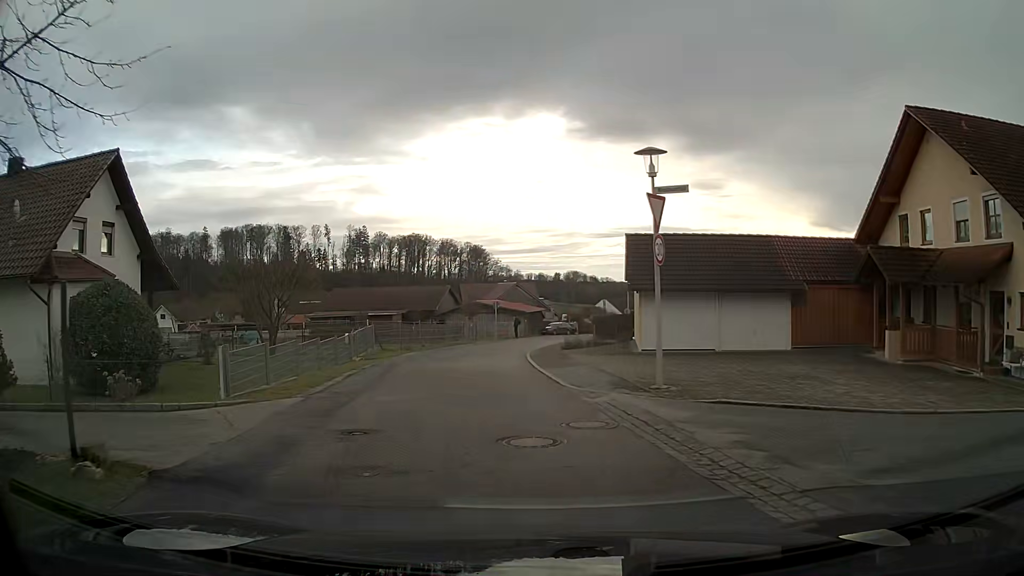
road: residential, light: Day
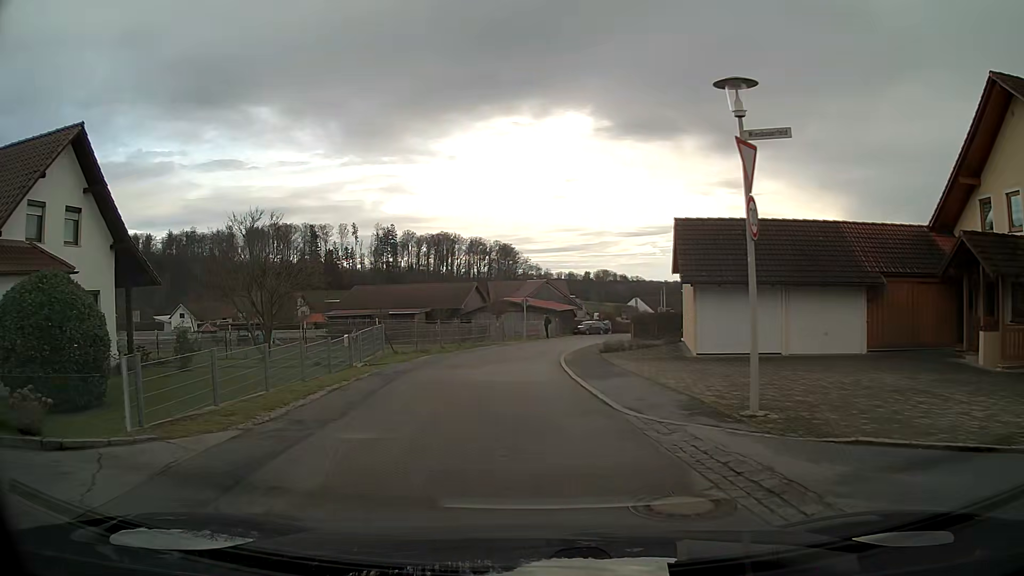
(-0.1, +4.0) m; -2°
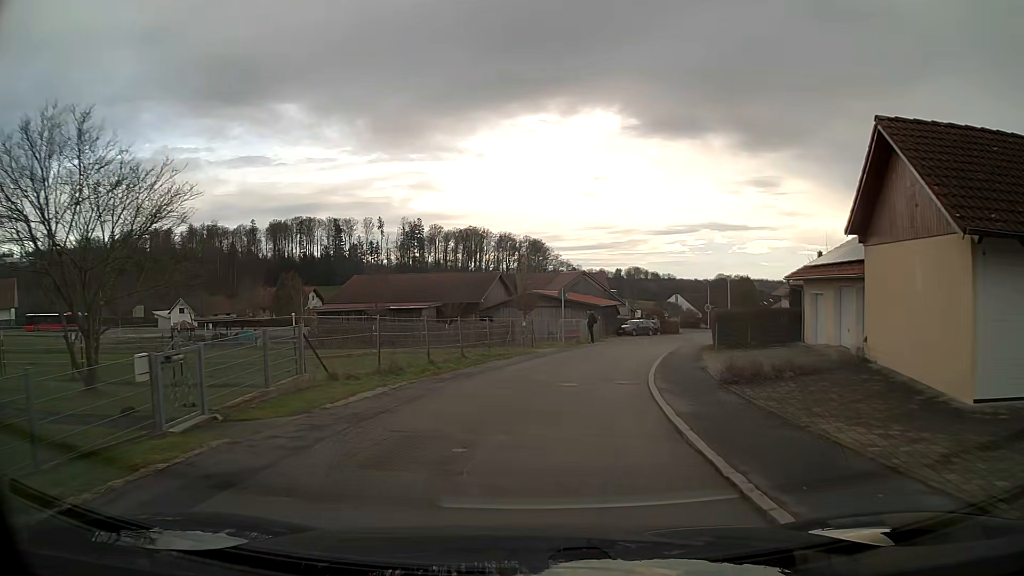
(-0.3, +12.8) m; -1°
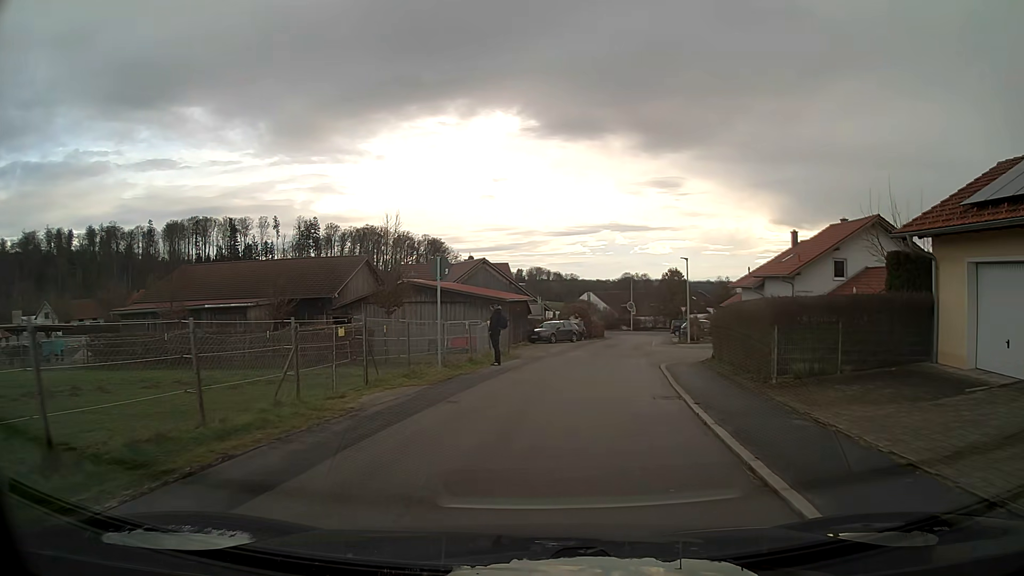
(+1.2, +16.7) m; +9°
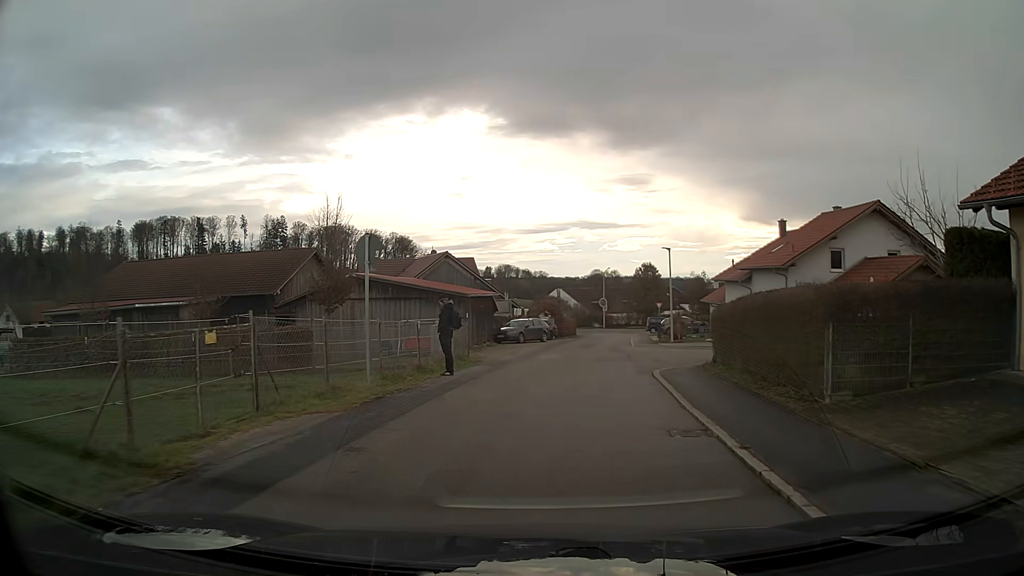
(+0.1, +4.1) m; +3°
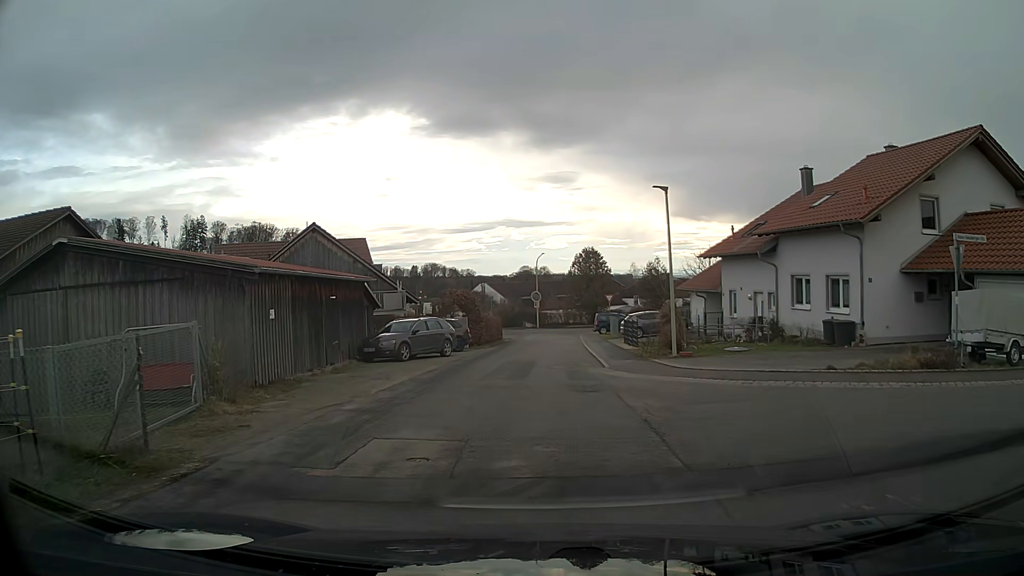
(+0.9, +16.7) m; +5°
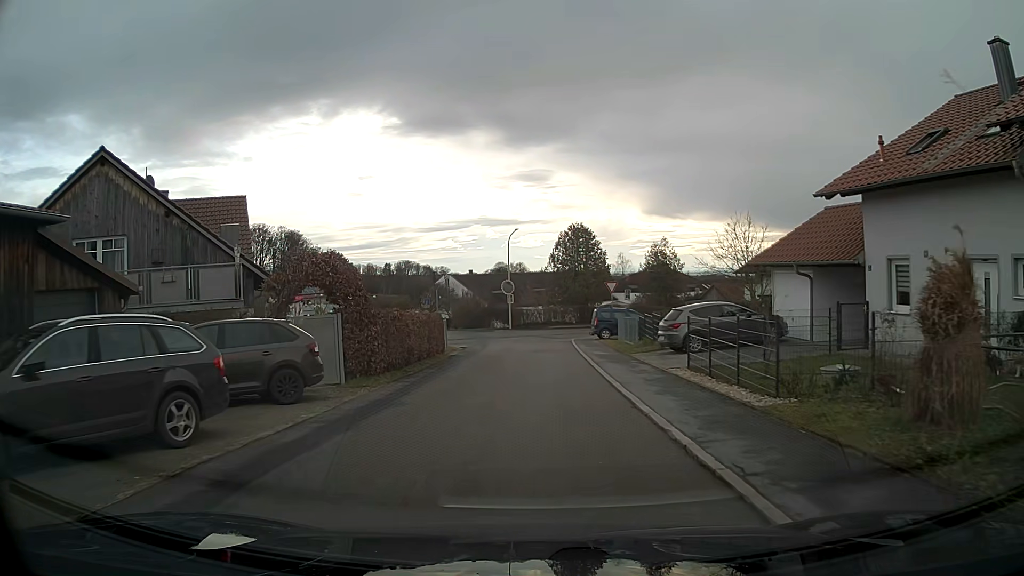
(+0.3, +18.6) m; +2°
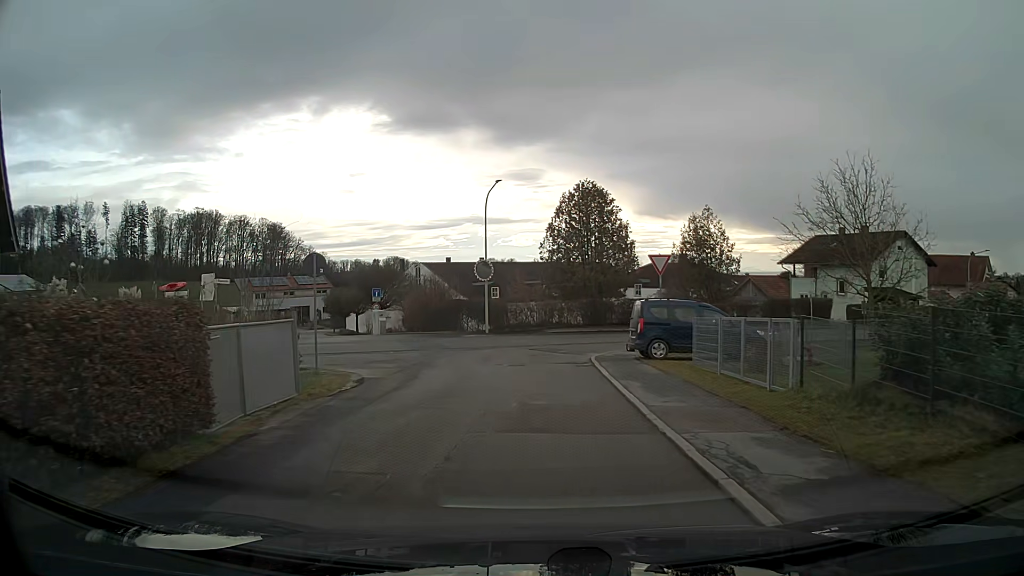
(+0.1, +18.5) m; +1°
(0, +10) (0, +20) (-4, +29) (-14, +29) (-24, +26) (-33, +22) (-42, +18) (-51, +14) (-60, +9) (-69, +4) m
